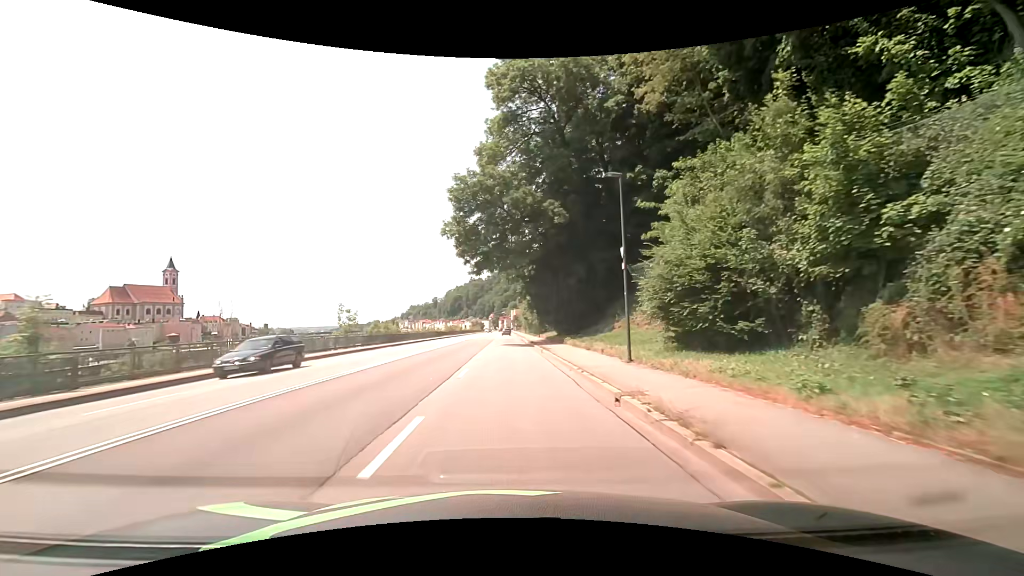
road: primary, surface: asphalt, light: Day
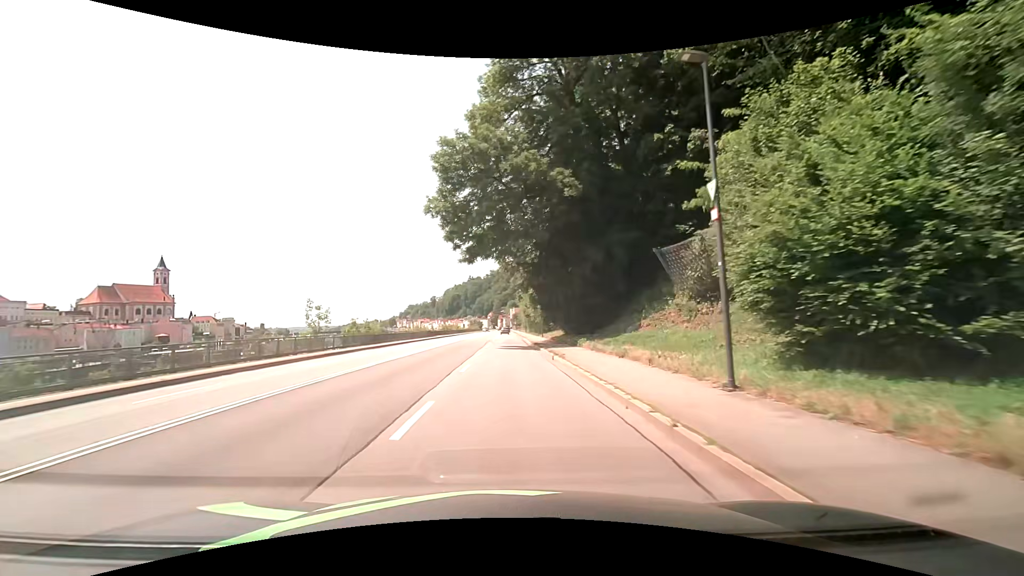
(0.0, +7.6) m; 0°
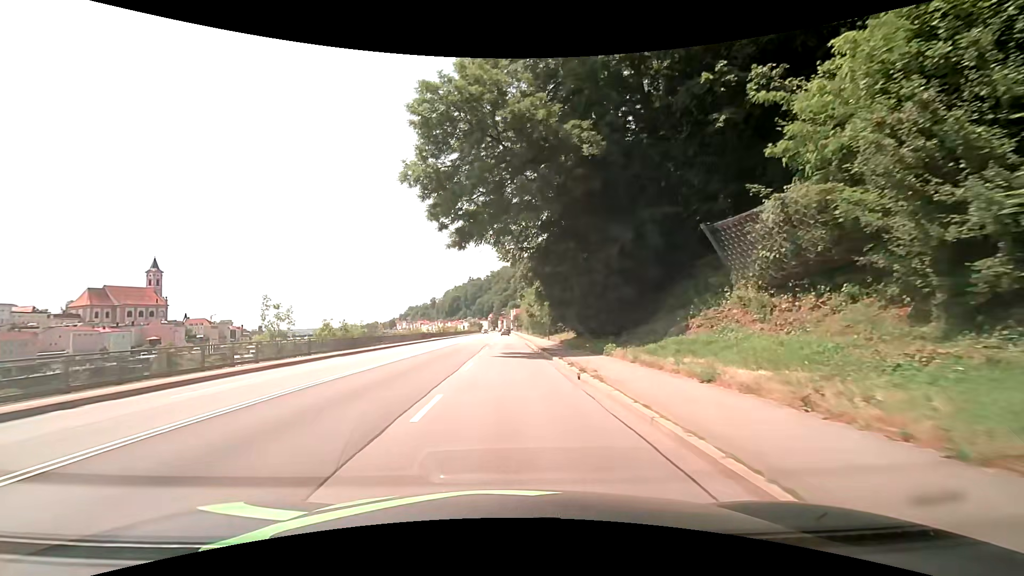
(0.0, +7.6) m; 0°
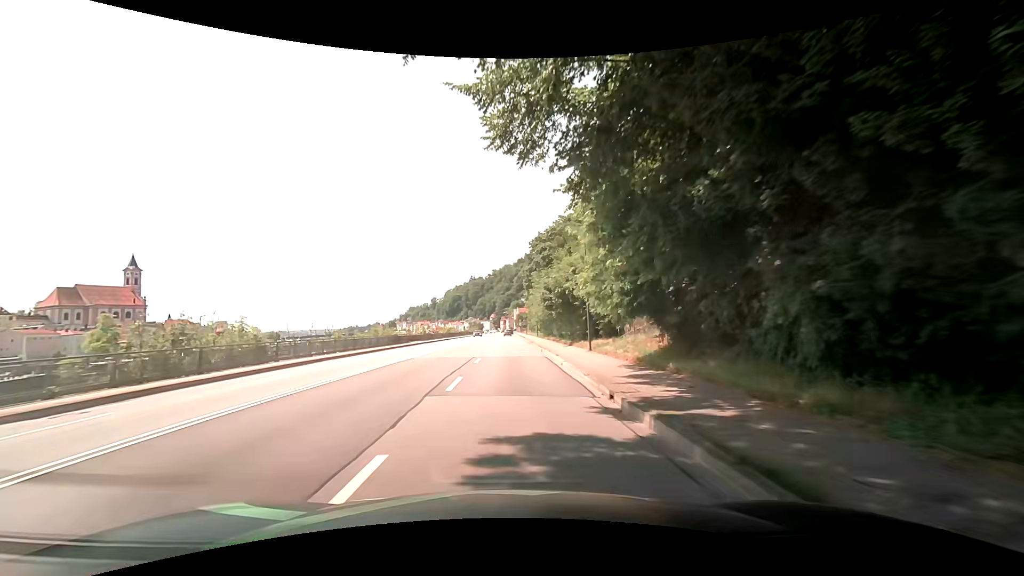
(-0.1, +22.9) m; -1°
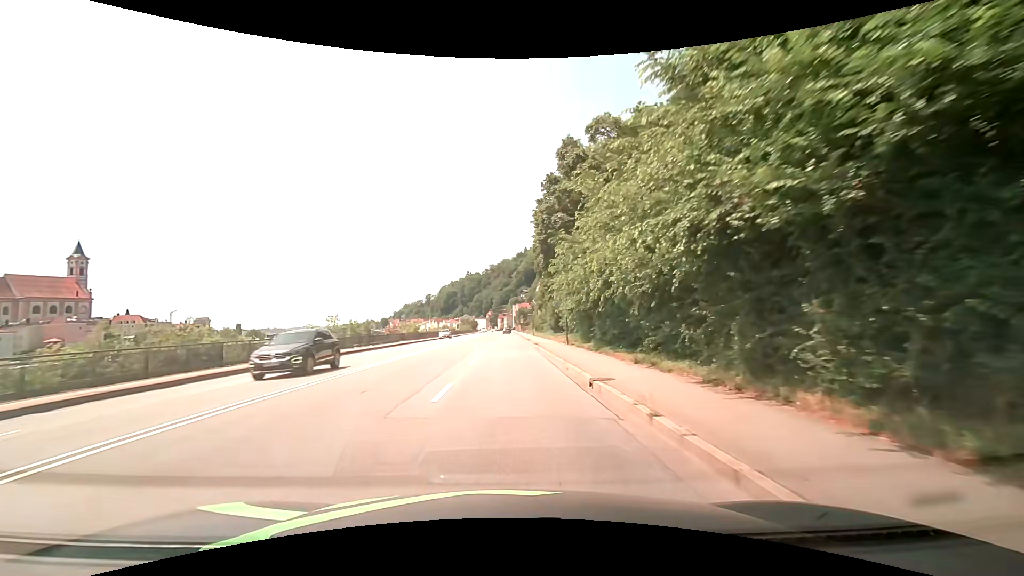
(+0.3, +38.2) m; 0°
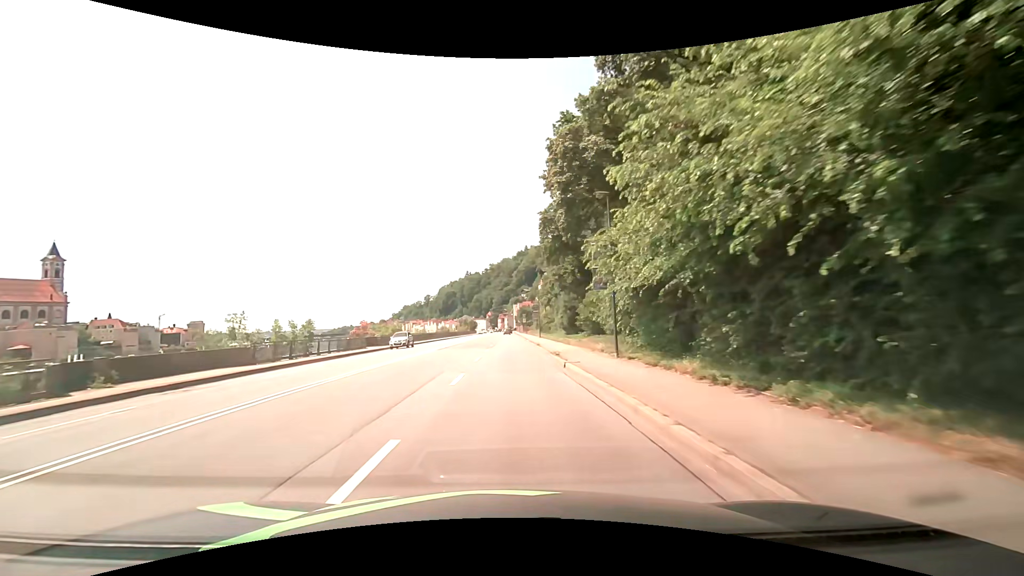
(0.0, +15.3) m; 0°
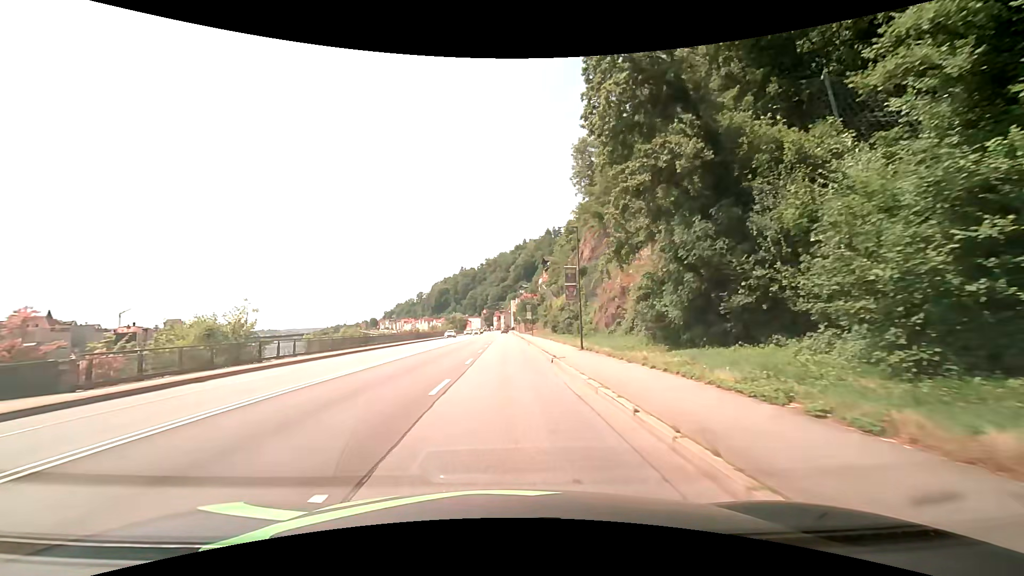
(+0.1, +38.1) m; 0°
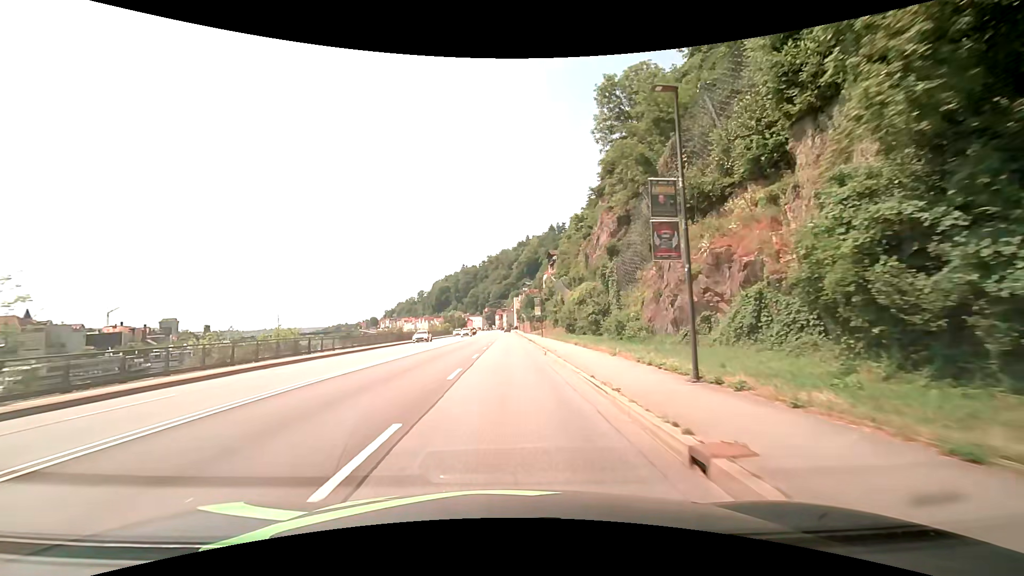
(-0.1, +15.2) m; 0°
(0, +10) (0, +20) (0, +30) (0, +40) (0, +50) (0, +60) (0, +70) (0, +80) (0, +90) (0, +100) m
